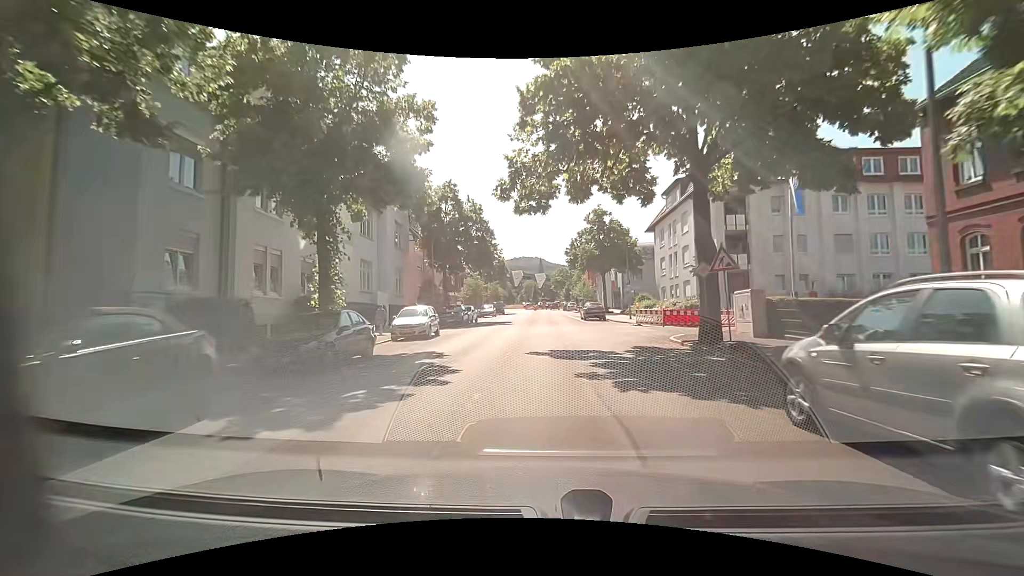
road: unclassified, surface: asphalt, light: Day
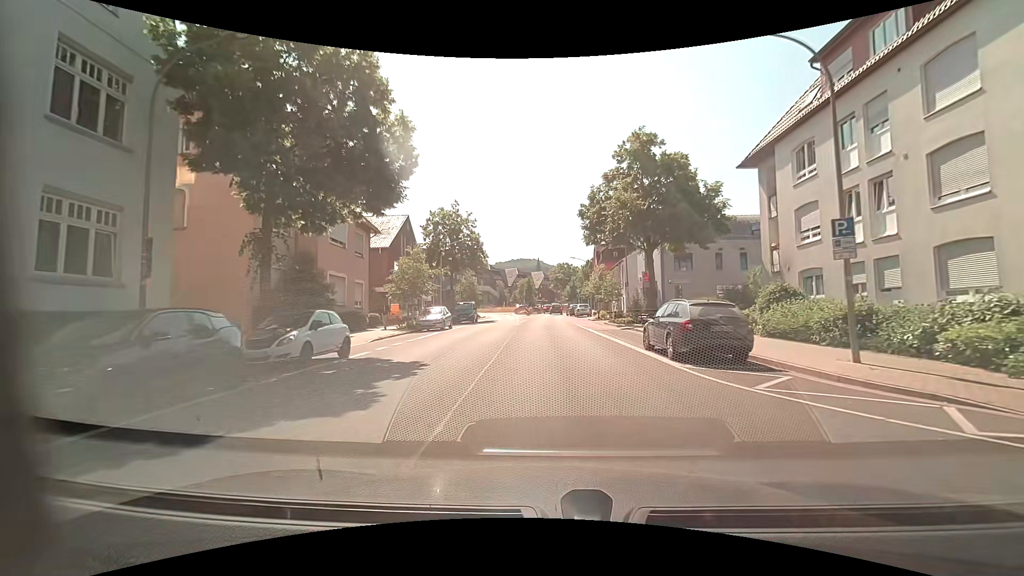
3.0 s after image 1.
(-0.8, +28.3) m; -1°
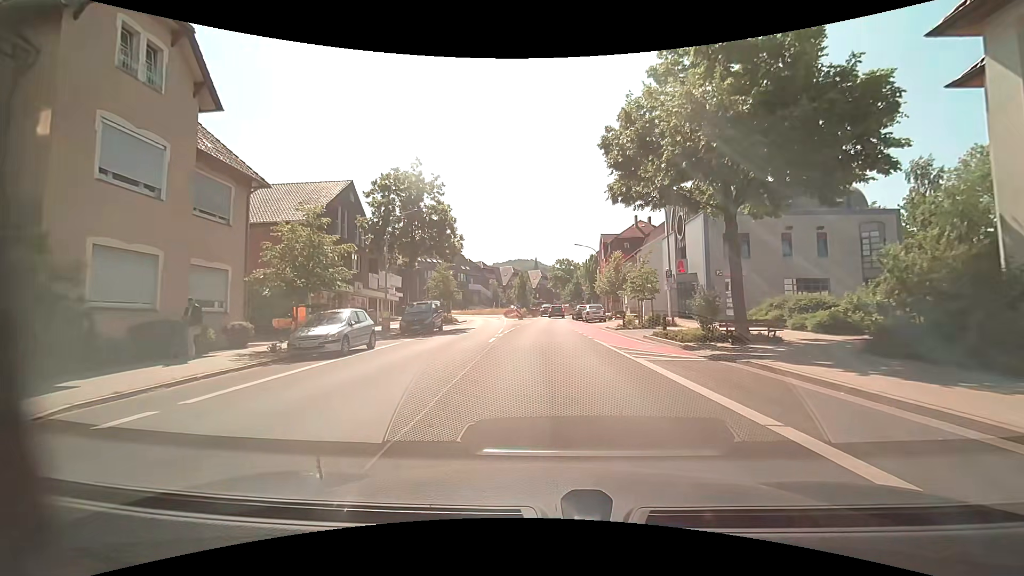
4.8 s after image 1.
(0.0, +15.0) m; +1°
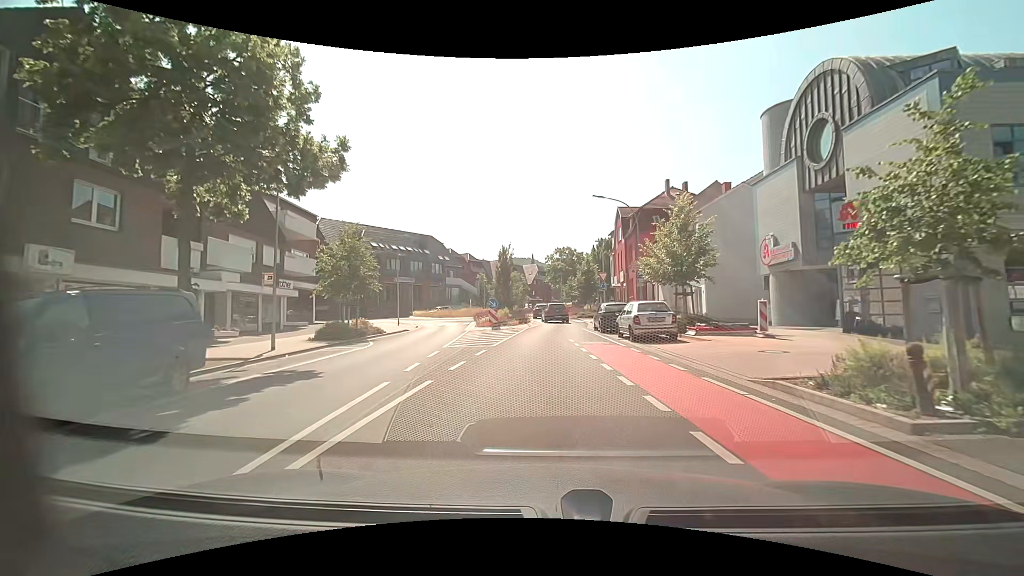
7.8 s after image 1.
(0.0, +22.5) m; 0°
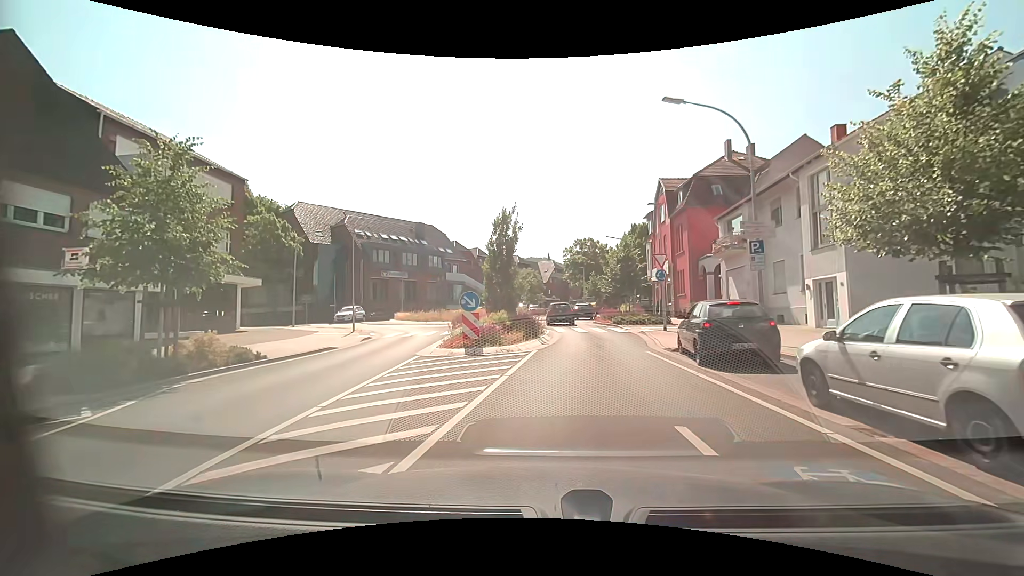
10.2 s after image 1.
(-0.2, +13.6) m; -1°
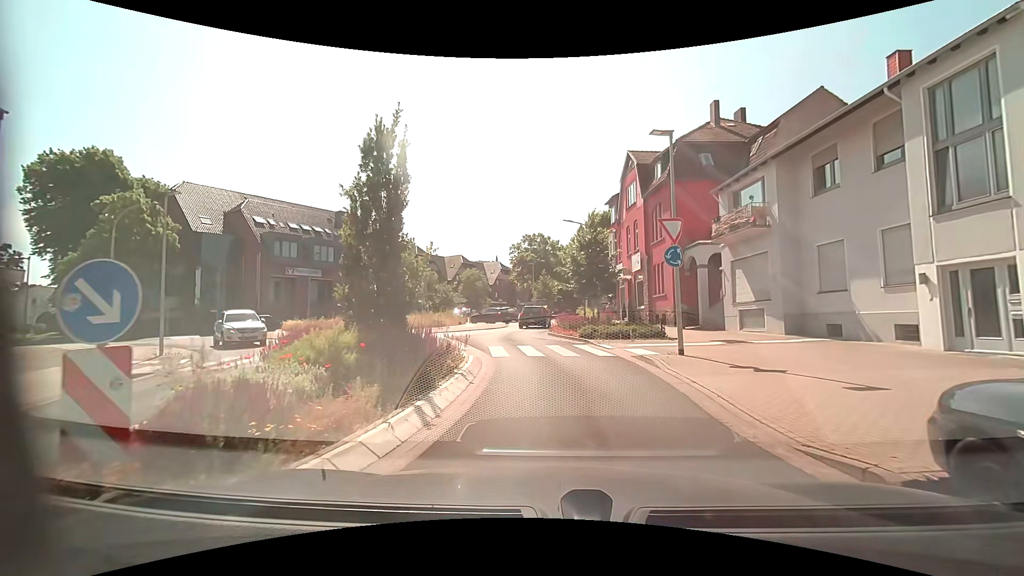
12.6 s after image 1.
(+0.2, +10.8) m; +4°
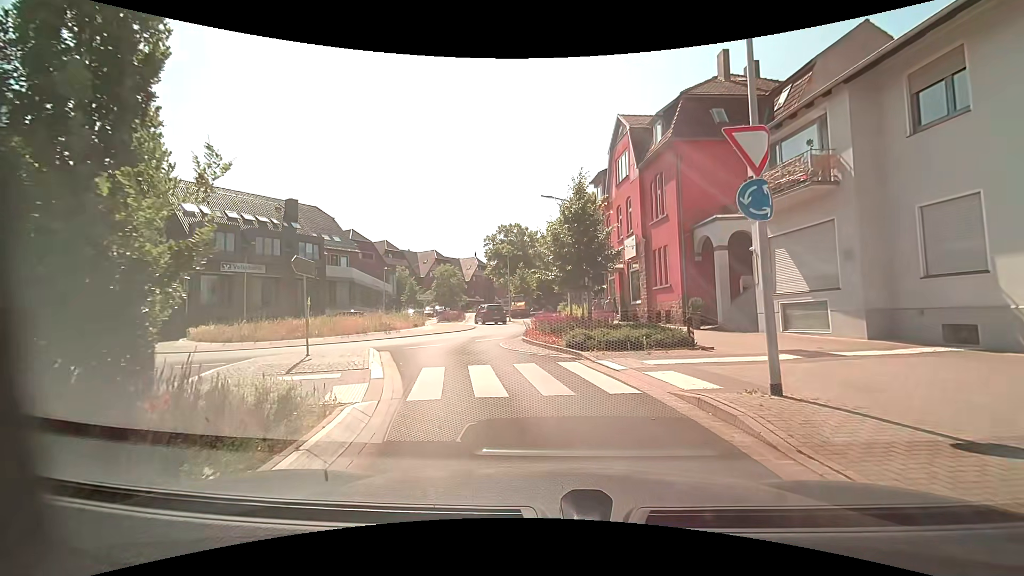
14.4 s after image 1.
(+0.3, +6.7) m; +2°
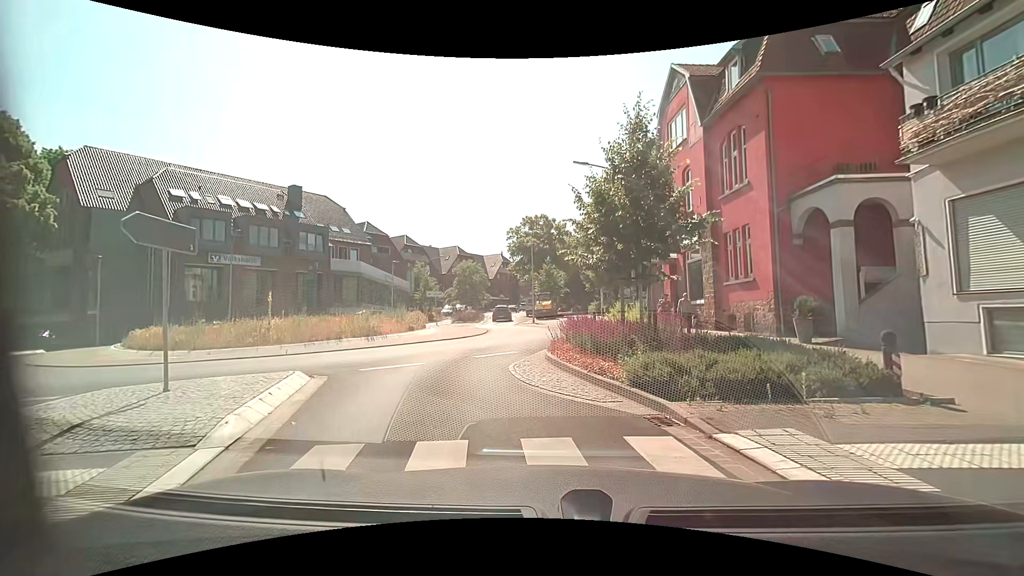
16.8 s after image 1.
(0.0, +6.3) m; -4°
